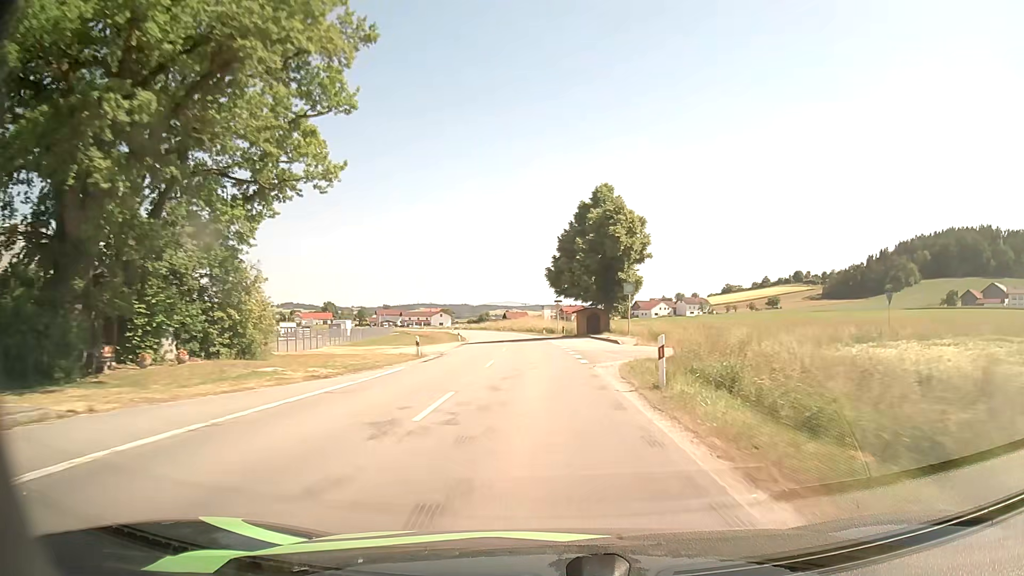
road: secondary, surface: asphalt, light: Day
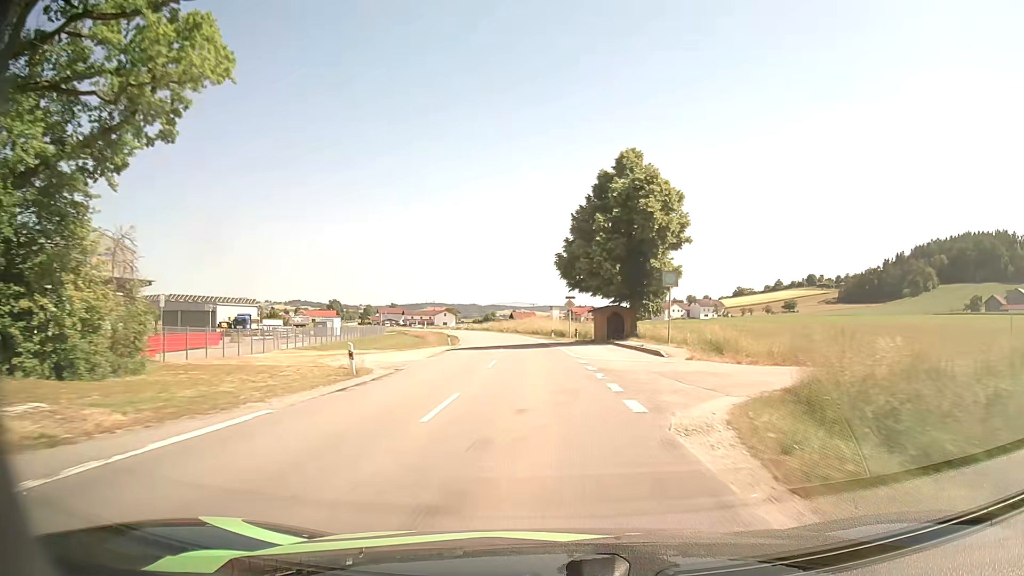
(-0.1, +11.7) m; -1°
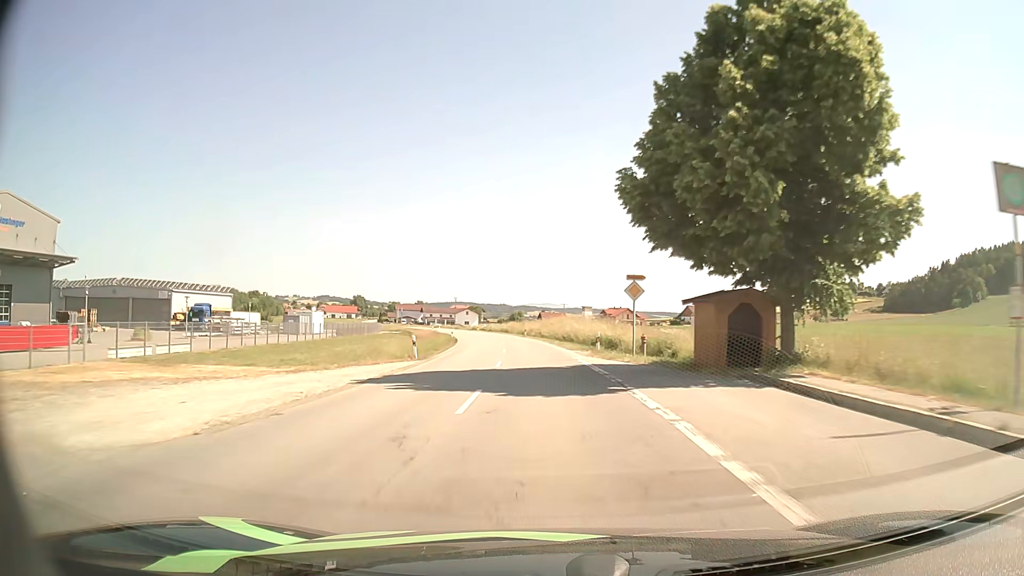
(-0.5, +23.4) m; -3°
(0, +10) (0, +20) (-1, +30) (-1, +40) (-2, +50) (-3, +60) (-5, +70) (-6, +80) (-8, +89) (-11, +99) m
